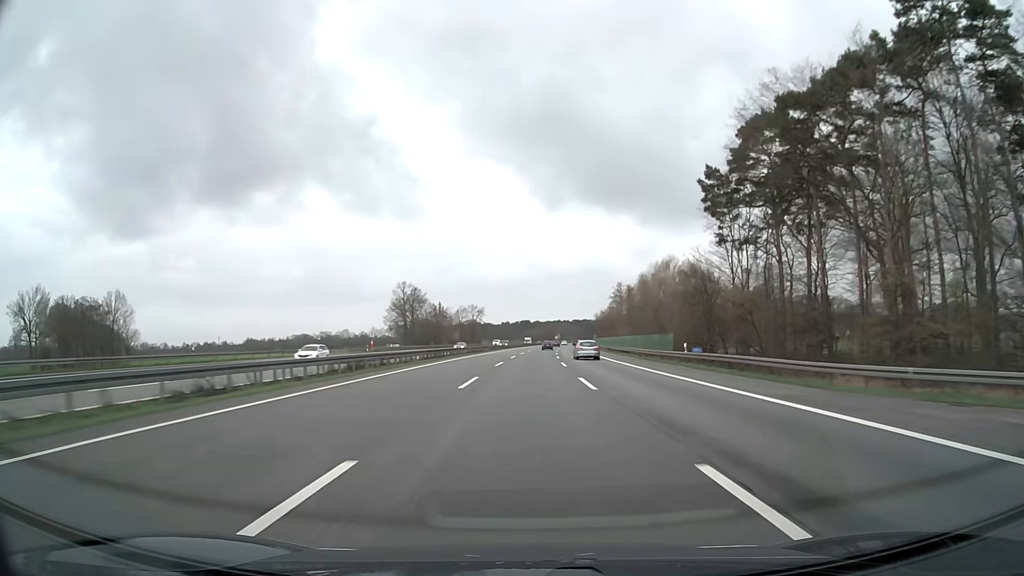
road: motorway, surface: asphalt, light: Day
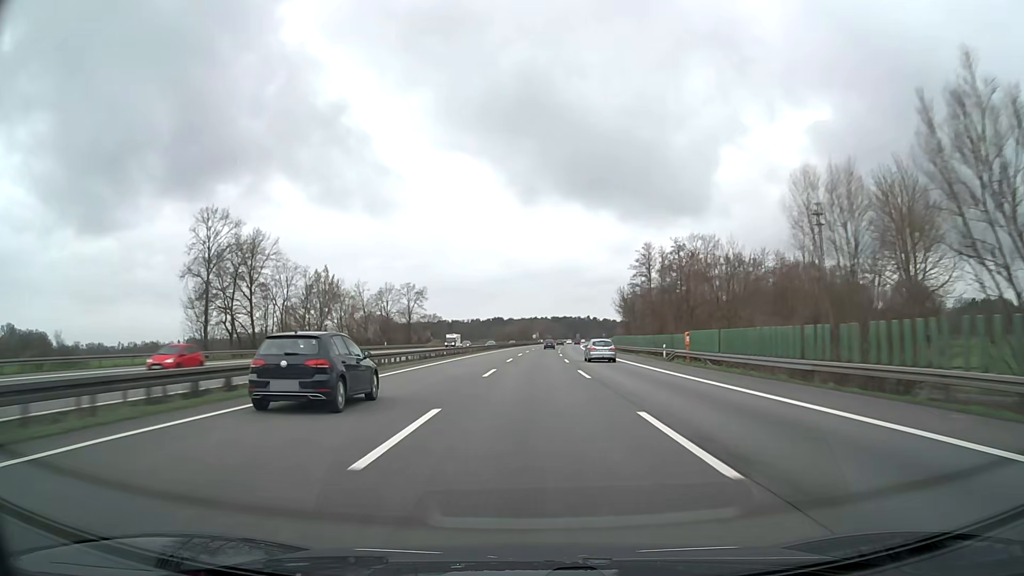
(+1.5, +84.9) m; +2°
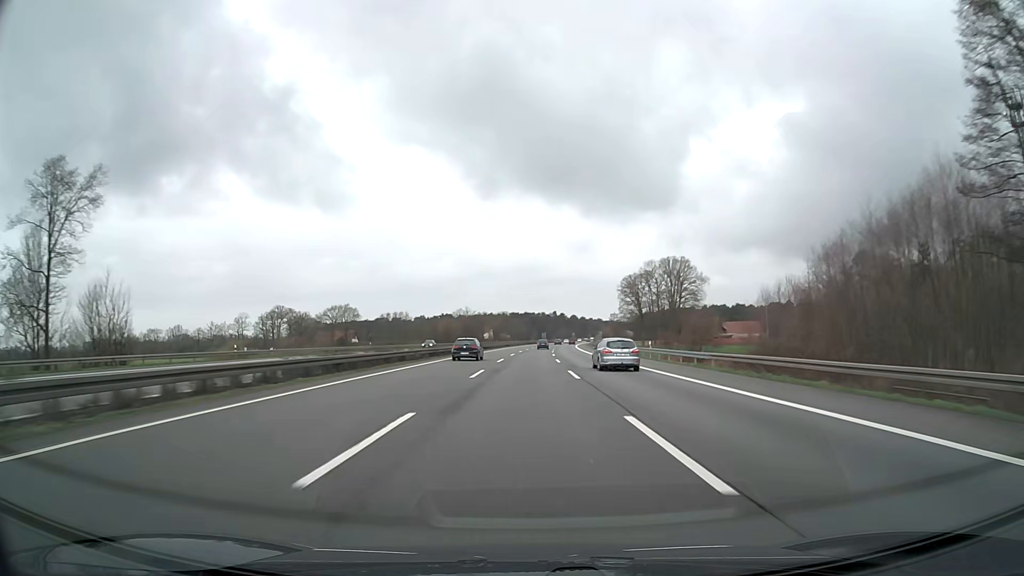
(+3.4, +108.9) m; +4°
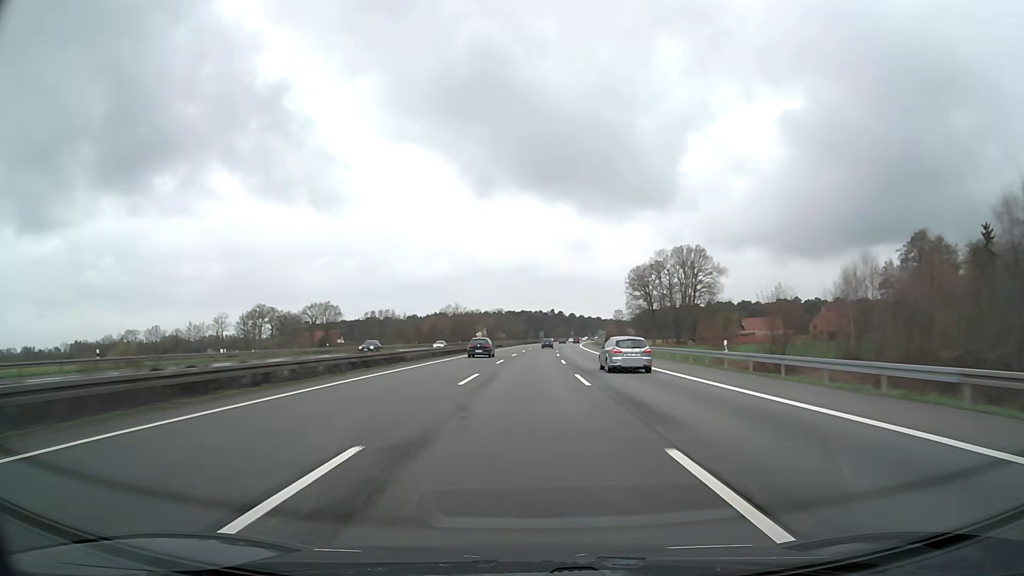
(+0.1, +22.0) m; 0°
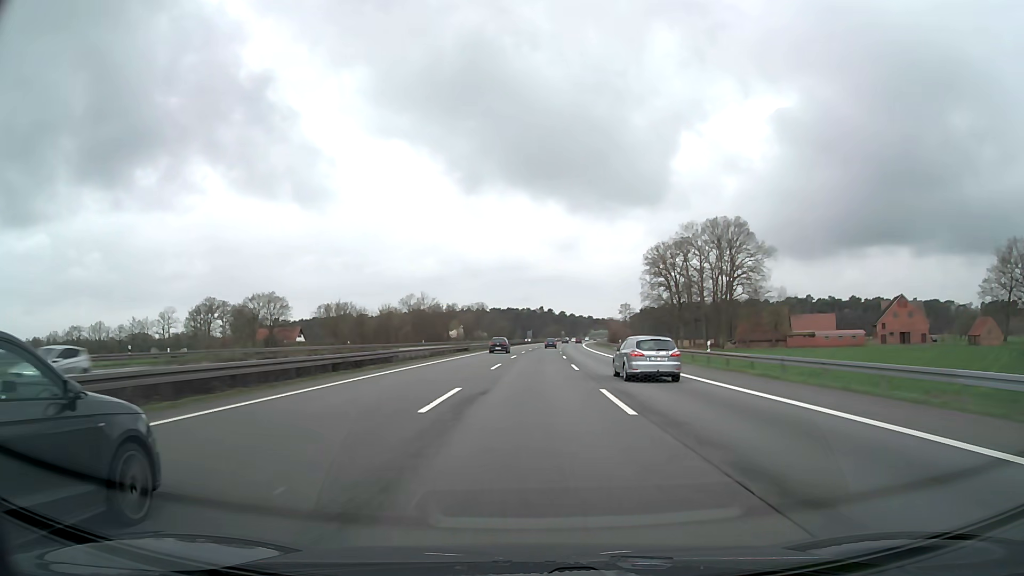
(+0.3, +44.1) m; +1°
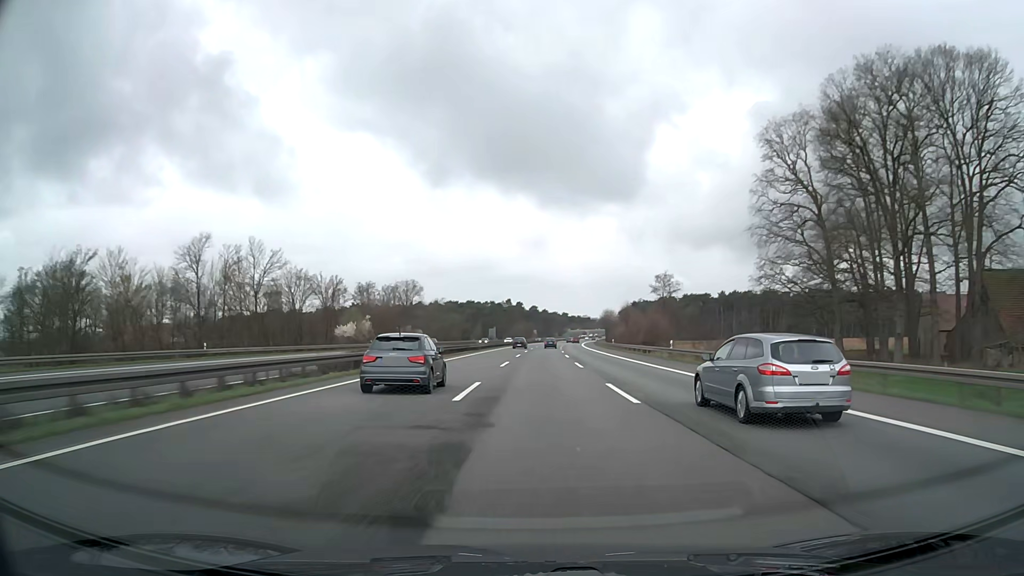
(+2.0, +88.1) m; +3°
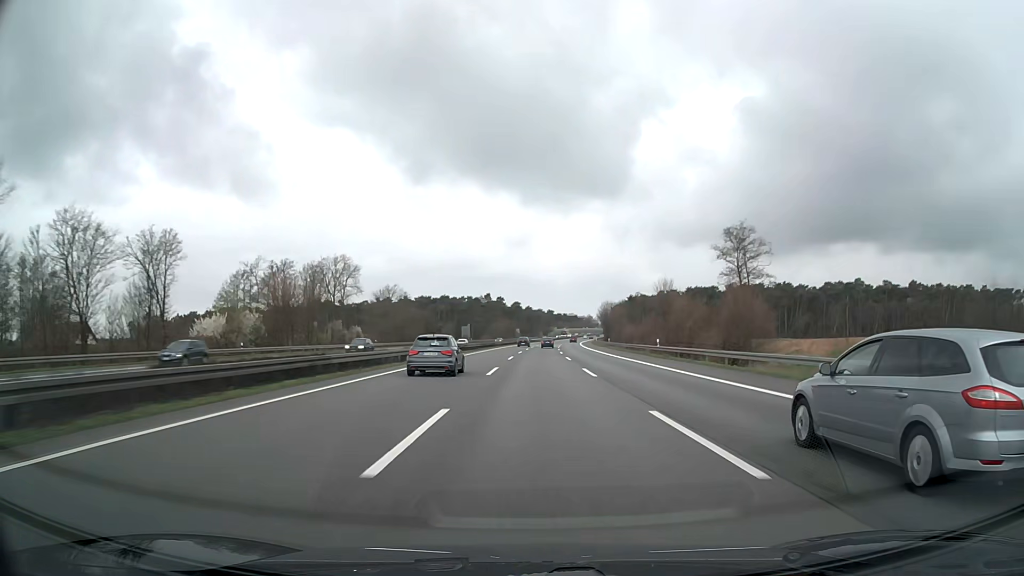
(+0.6, +43.9) m; +1°
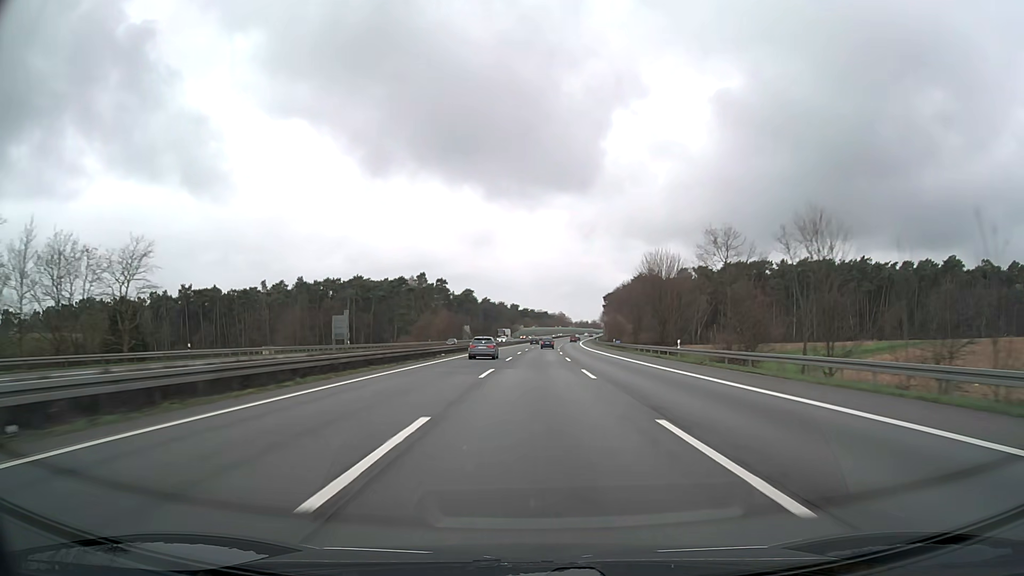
(+2.9, +108.9) m; +3°
(0, +10) (0, +20) (0, +30) (0, +40) (+1, +50) (+1, +60) (+1, +70) (+2, +80) (+2, +90) (+3, +100) m
